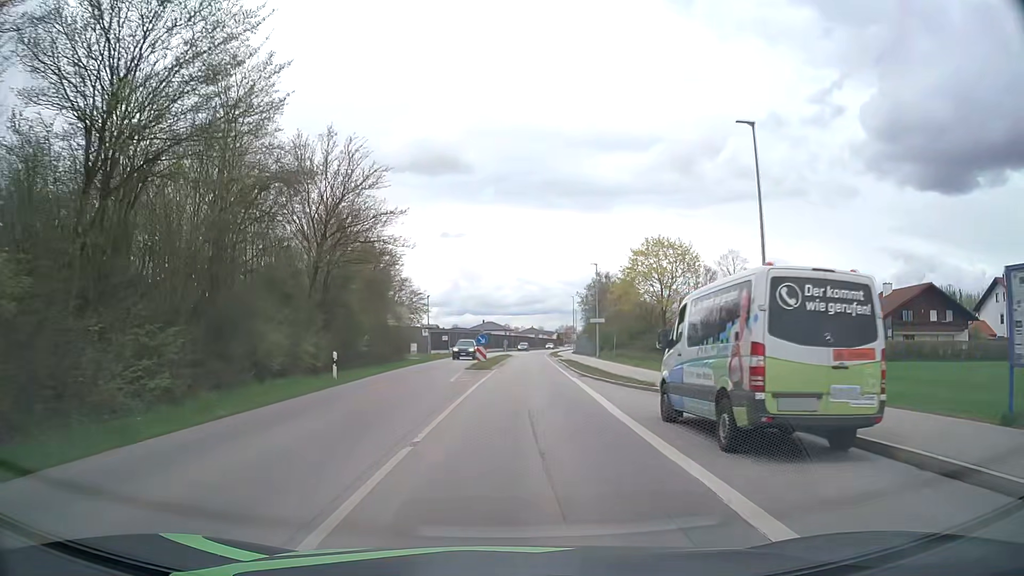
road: secondary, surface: asphalt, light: Day
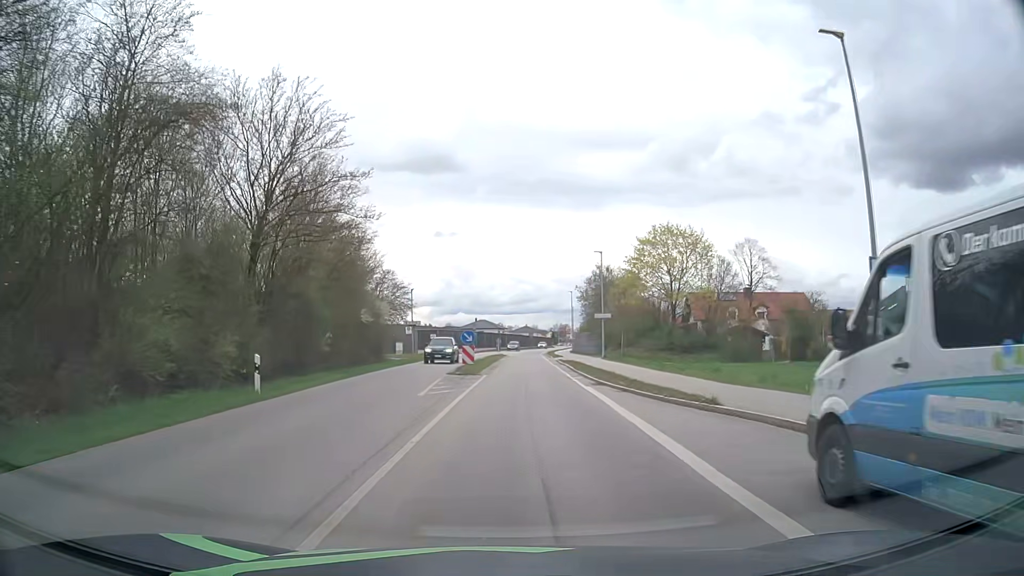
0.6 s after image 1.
(0.0, +7.0) m; 0°
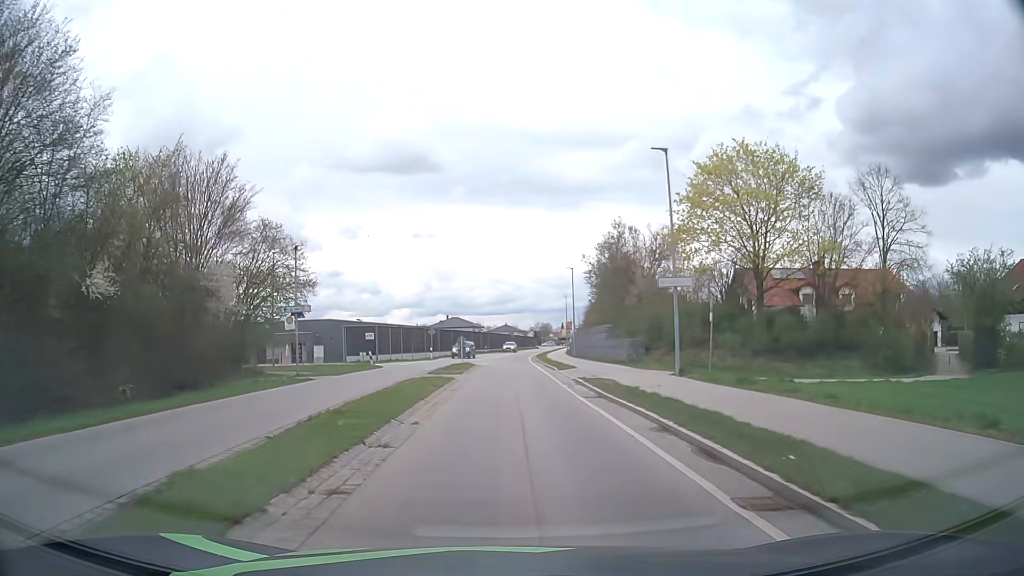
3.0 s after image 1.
(+0.7, +27.9) m; +2°
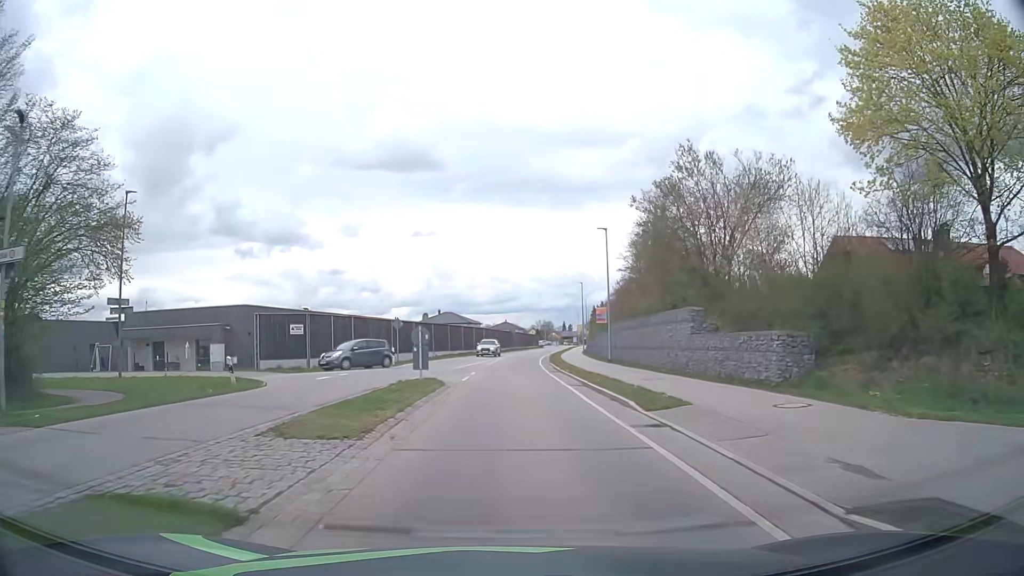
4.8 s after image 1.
(0.0, +20.6) m; 0°
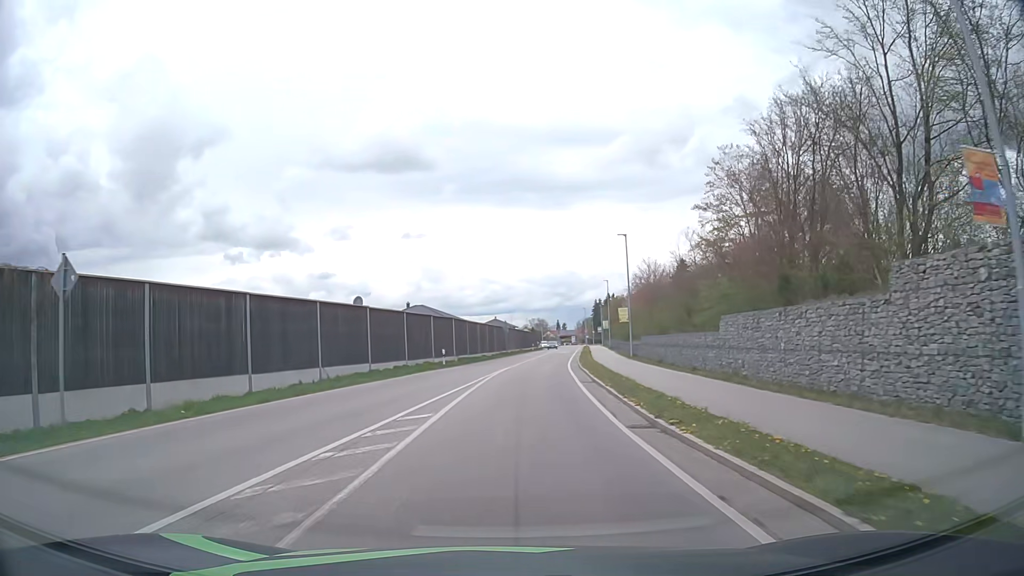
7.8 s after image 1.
(+0.4, +34.5) m; +1°
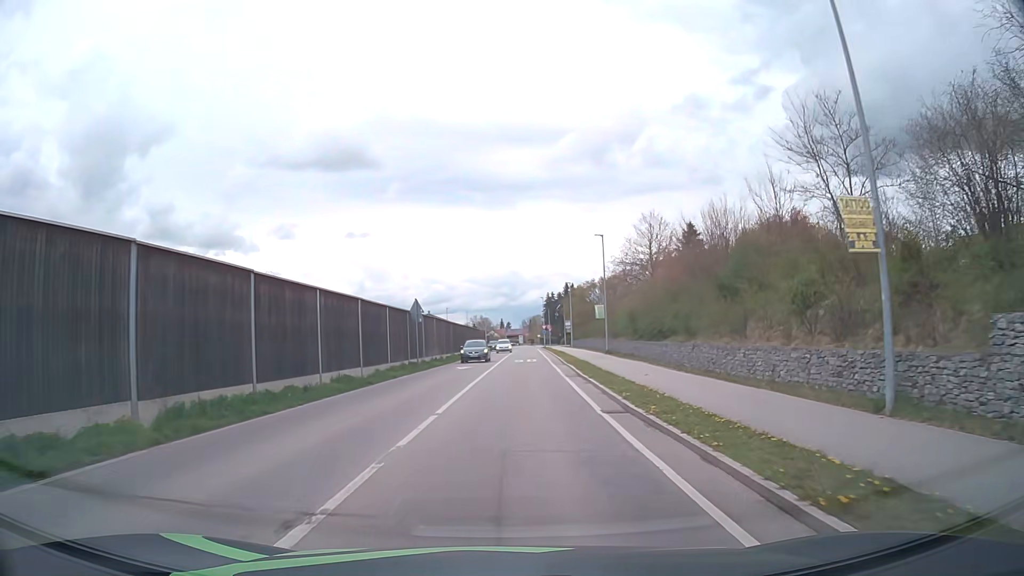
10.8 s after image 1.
(+1.3, +34.8) m; +5°
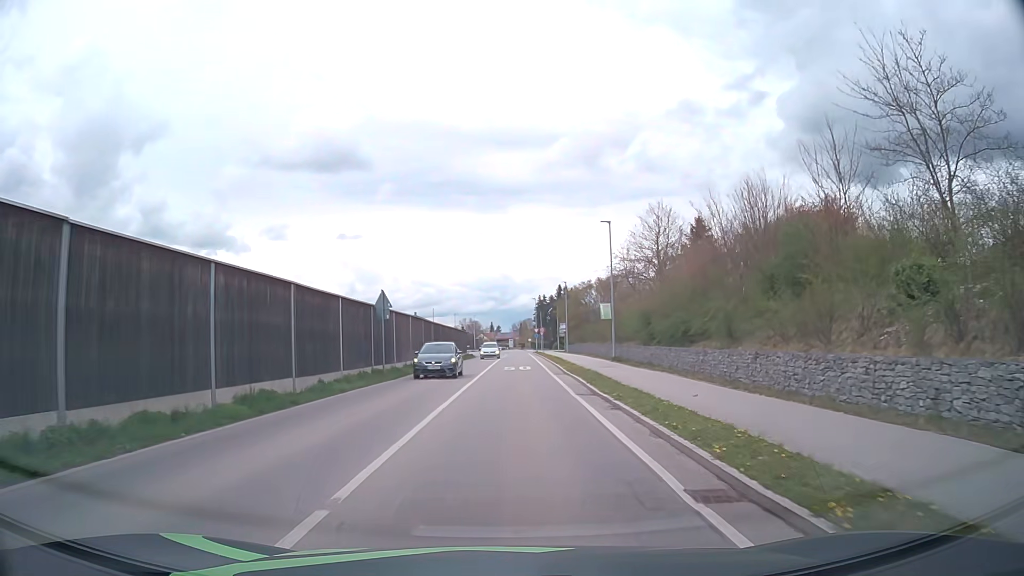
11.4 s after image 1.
(0.0, +7.0) m; 0°
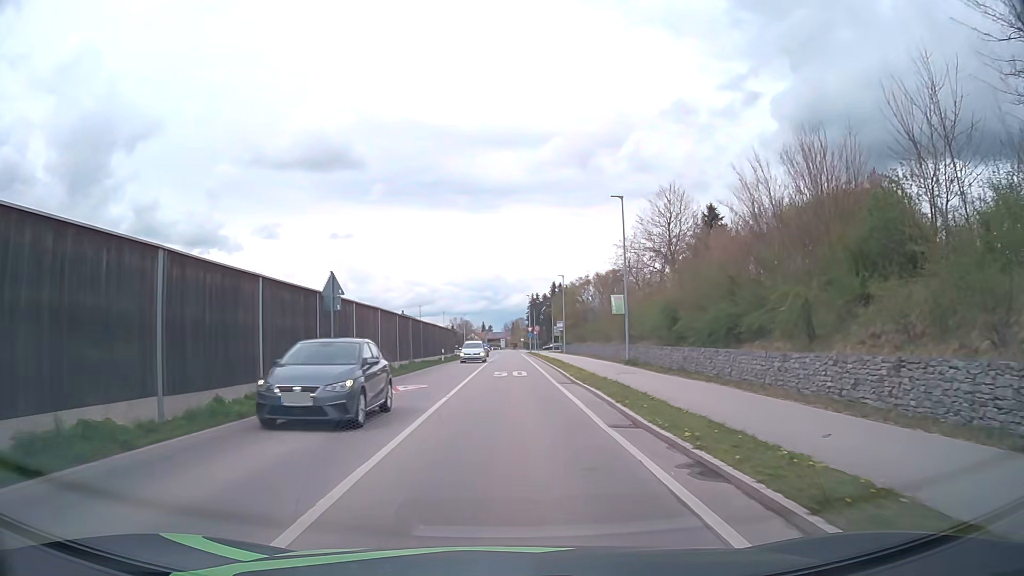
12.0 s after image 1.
(+0.1, +7.0) m; +1°
(0, +10) (0, +20) (0, +30) (0, +40) (0, +50) (0, +60) (0, +70) (0, +80) (0, +90) (0, +100) m
